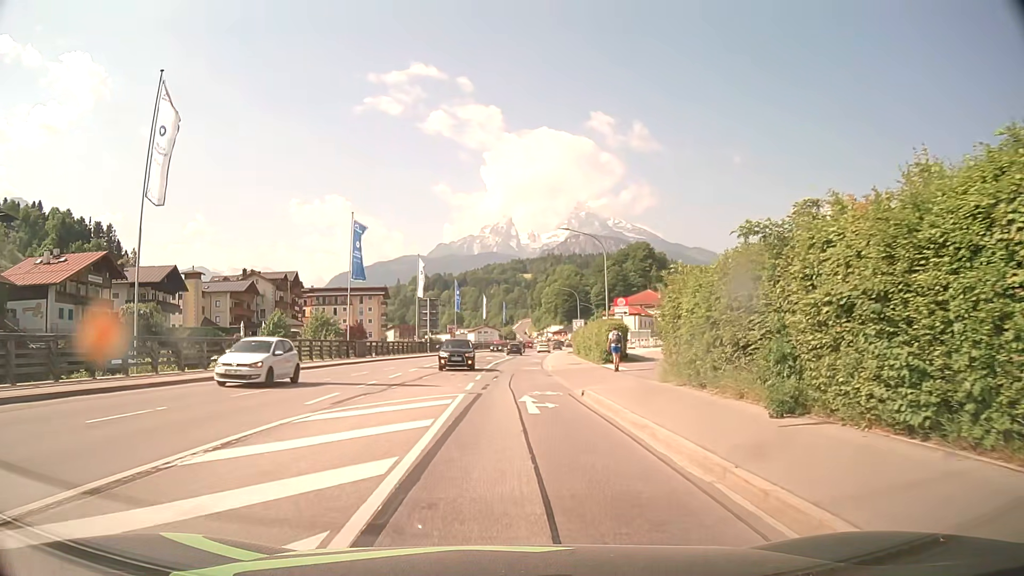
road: primary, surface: asphalt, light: Day
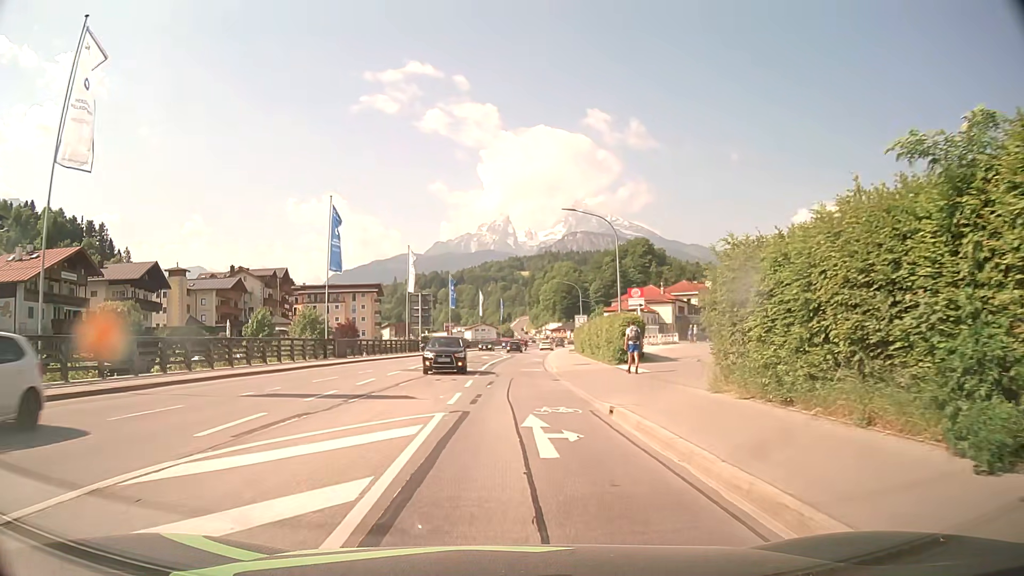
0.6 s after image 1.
(0.0, +5.3) m; 0°
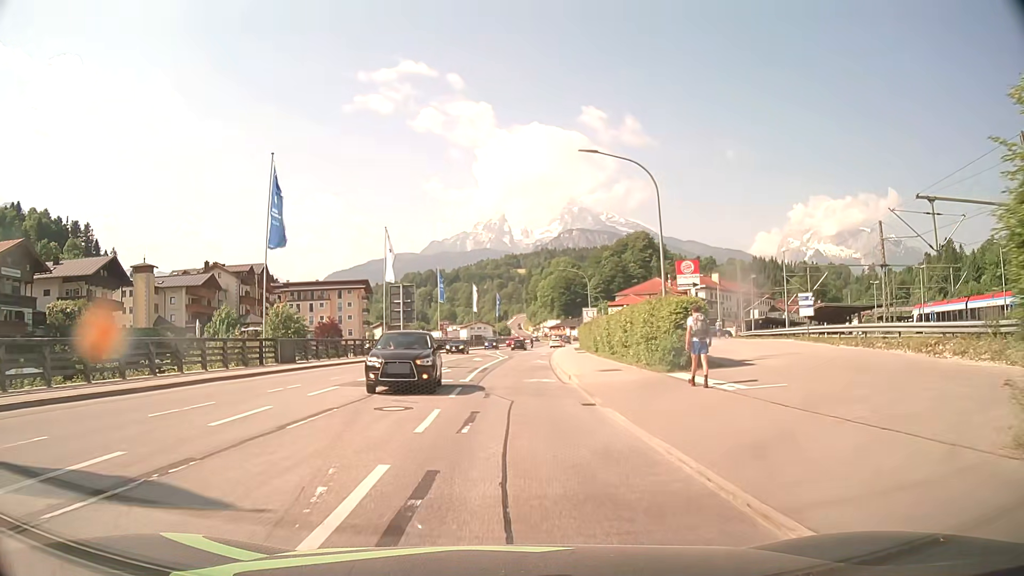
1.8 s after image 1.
(+0.1, +10.7) m; 0°
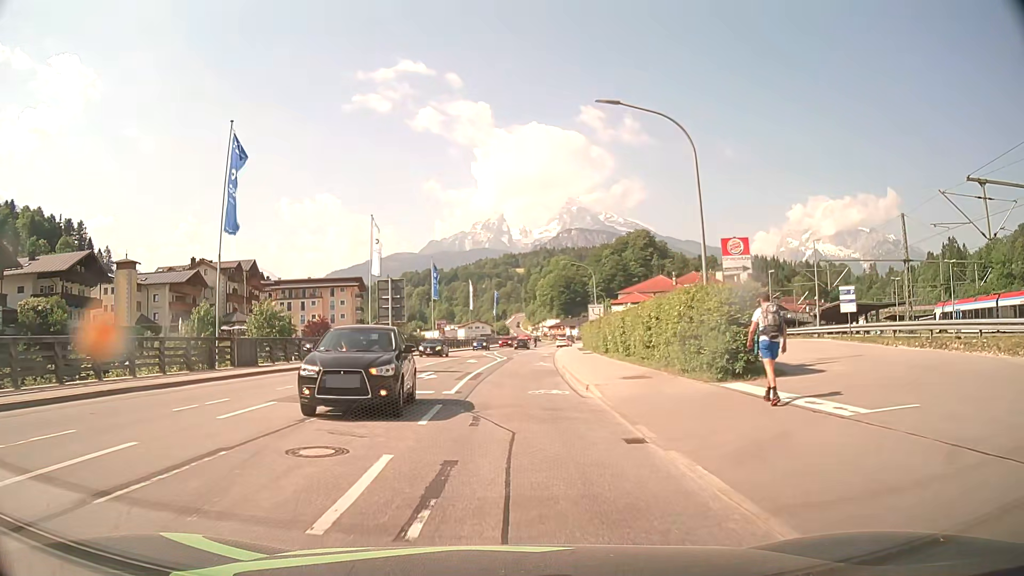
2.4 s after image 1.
(0.0, +5.4) m; 0°
